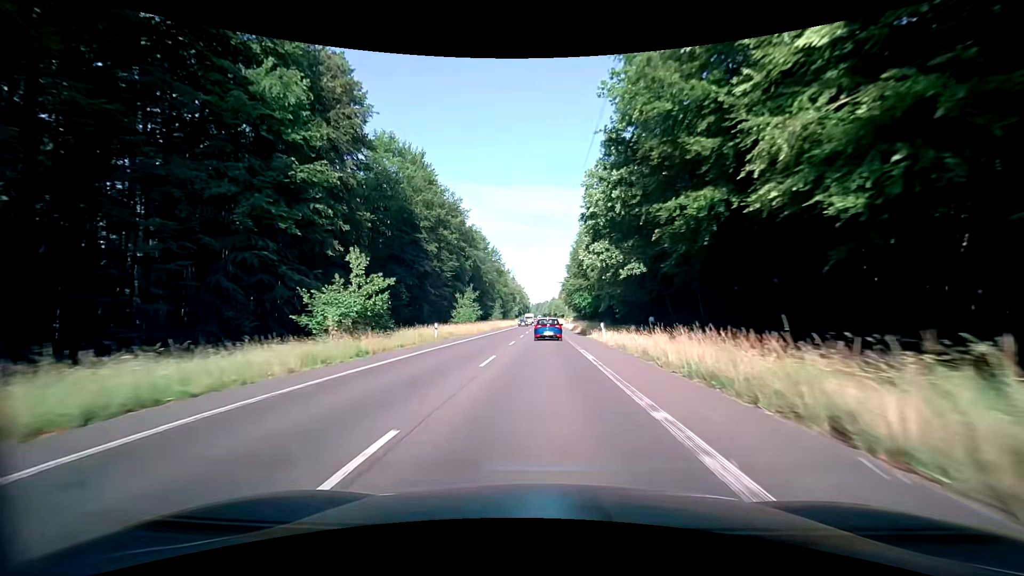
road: secondary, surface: asphalt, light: Day
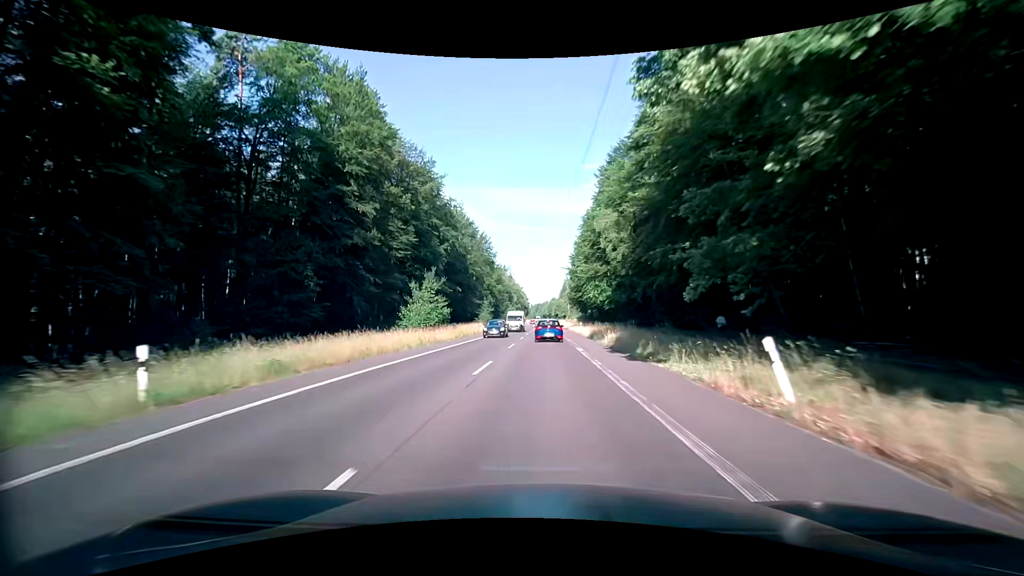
(+0.1, +25.5) m; 0°
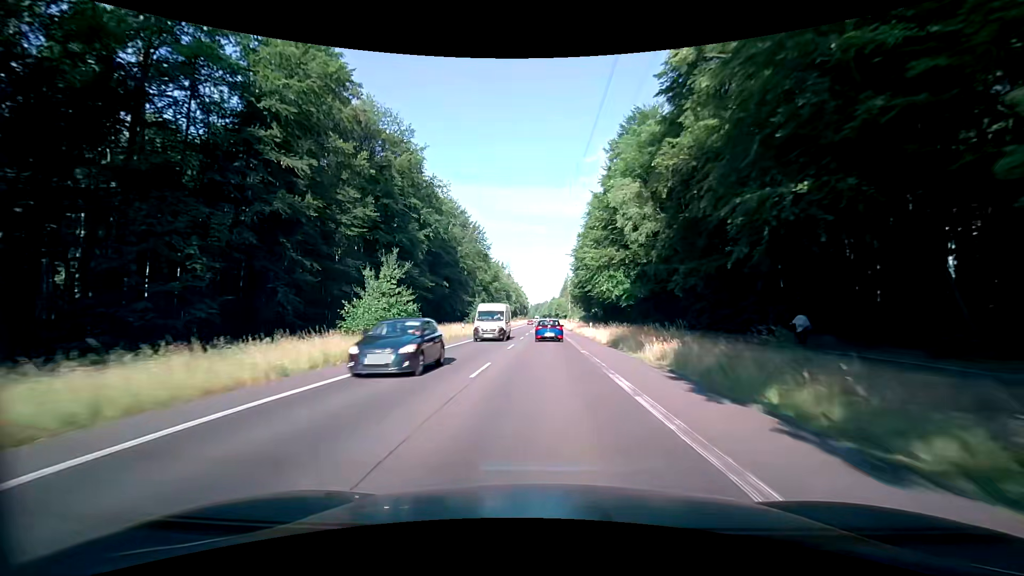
(0.0, +12.7) m; 0°
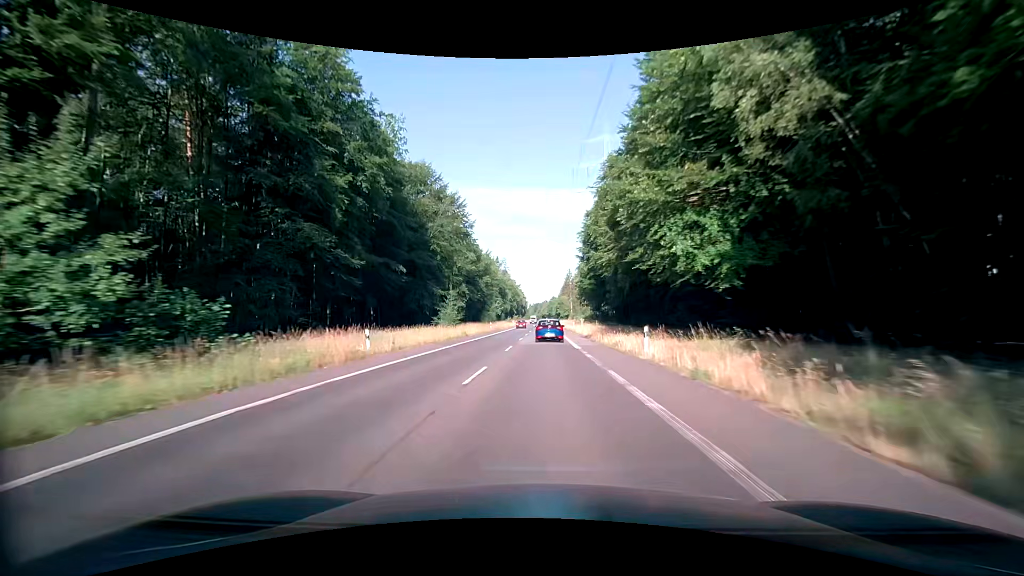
(+0.1, +25.4) m; 0°
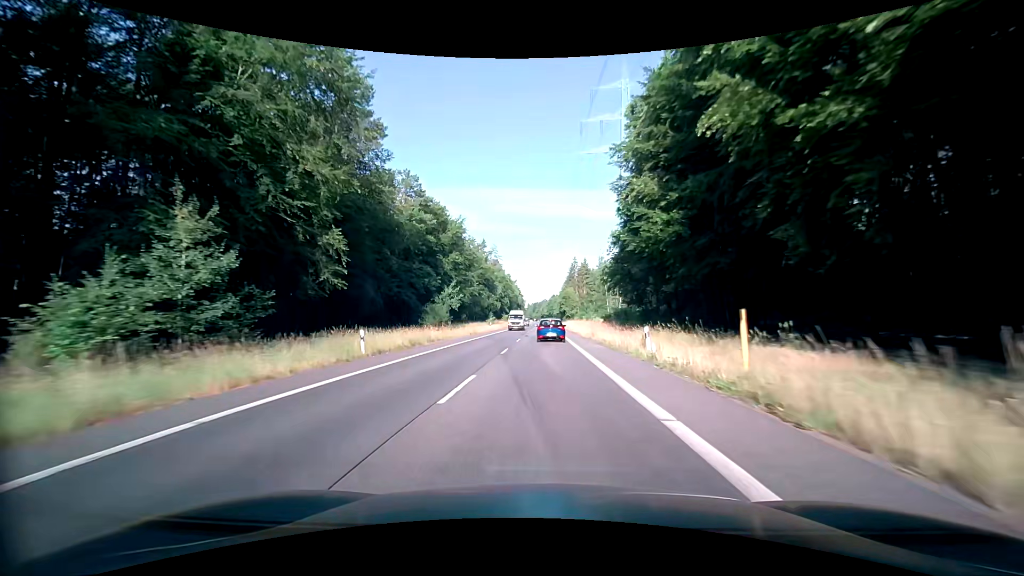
(0.0, +50.5) m; 0°
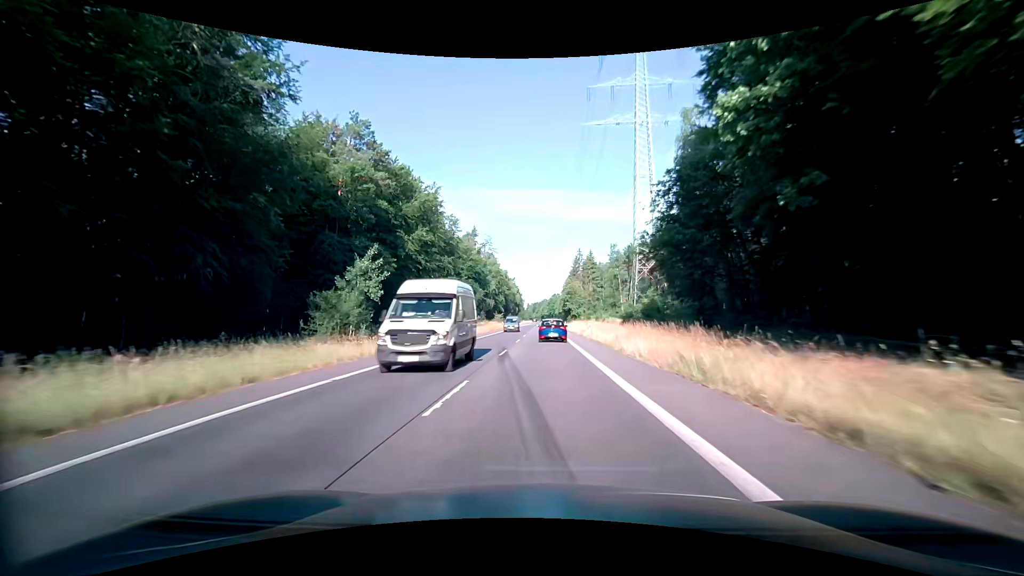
(0.0, +25.1) m; 0°
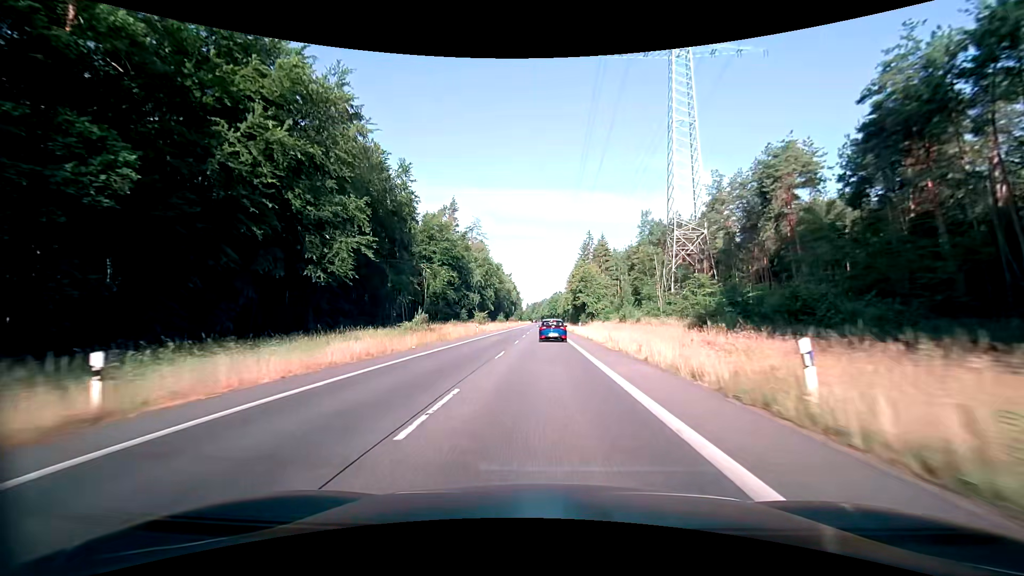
(0.0, +37.4) m; 0°
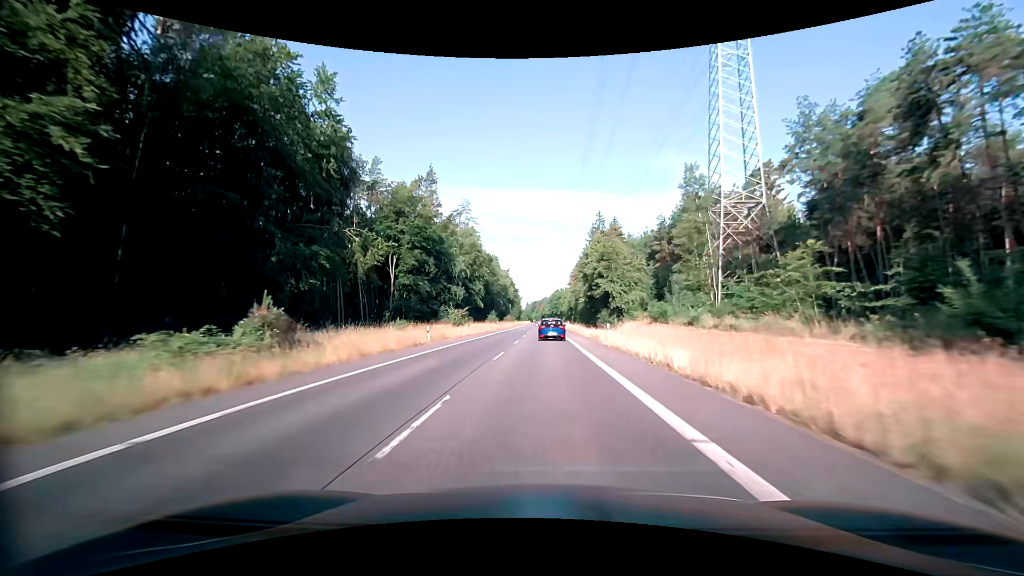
(0.0, +24.9) m; 0°
(0, +10) (0, +20) (0, +30) (0, +40) (0, +50) (0, +60) (0, +70) (0, +80) (0, +90) (0, +100) m
